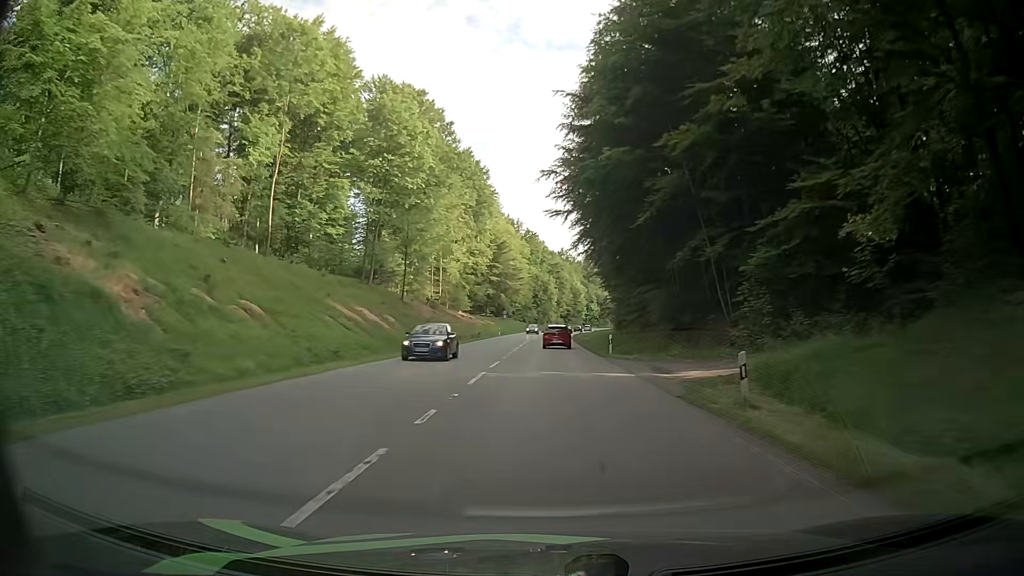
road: secondary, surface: asphalt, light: Day
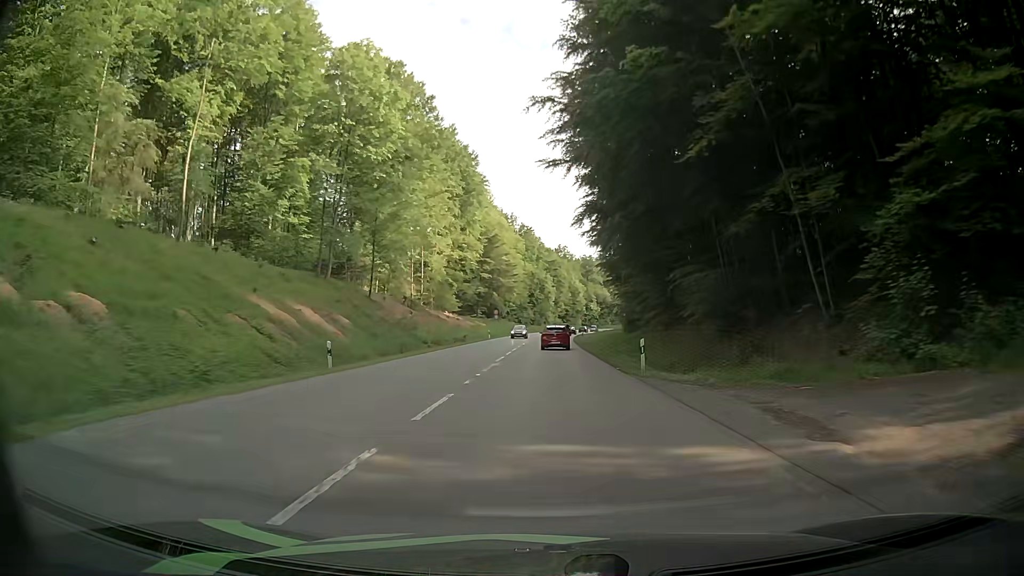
(+0.1, +12.0) m; +1°
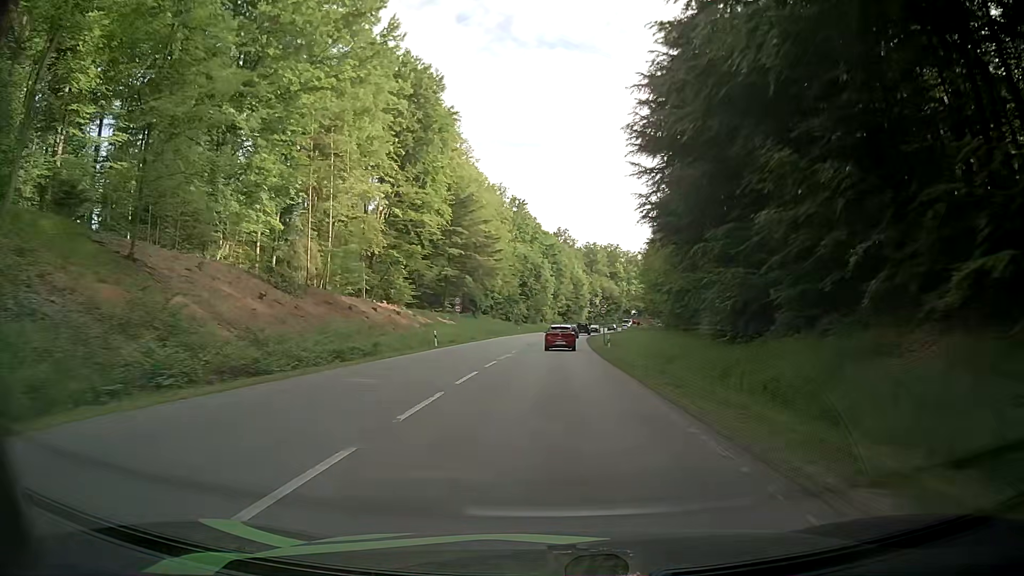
(-0.2, +36.1) m; 0°
(0, +10) (0, +20) (0, +30) (0, +40) (+1, +50) (+1, +60) (+2, +70) (+2, +80) (+3, +90) (+4, +100) m
